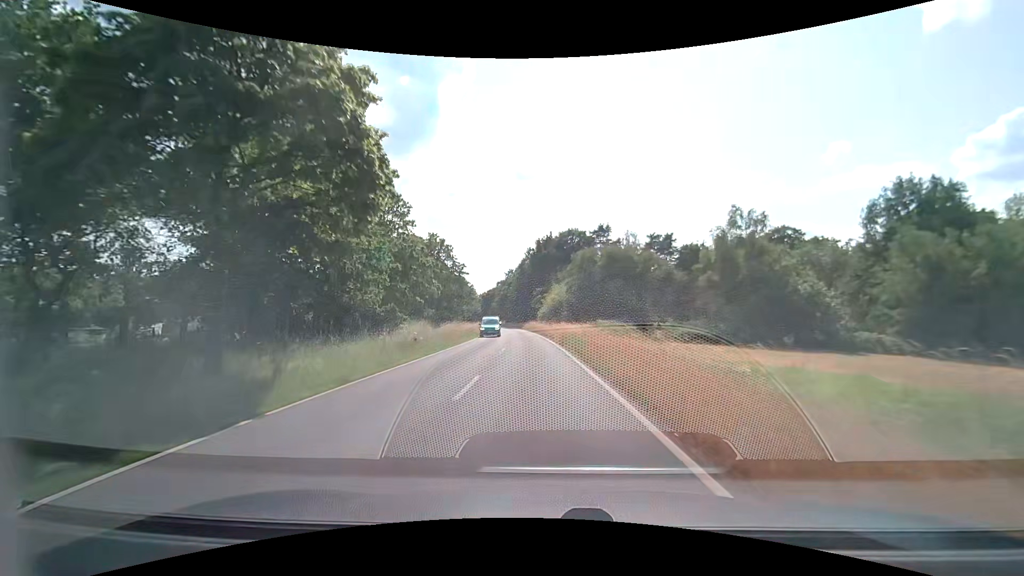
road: secondary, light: Day
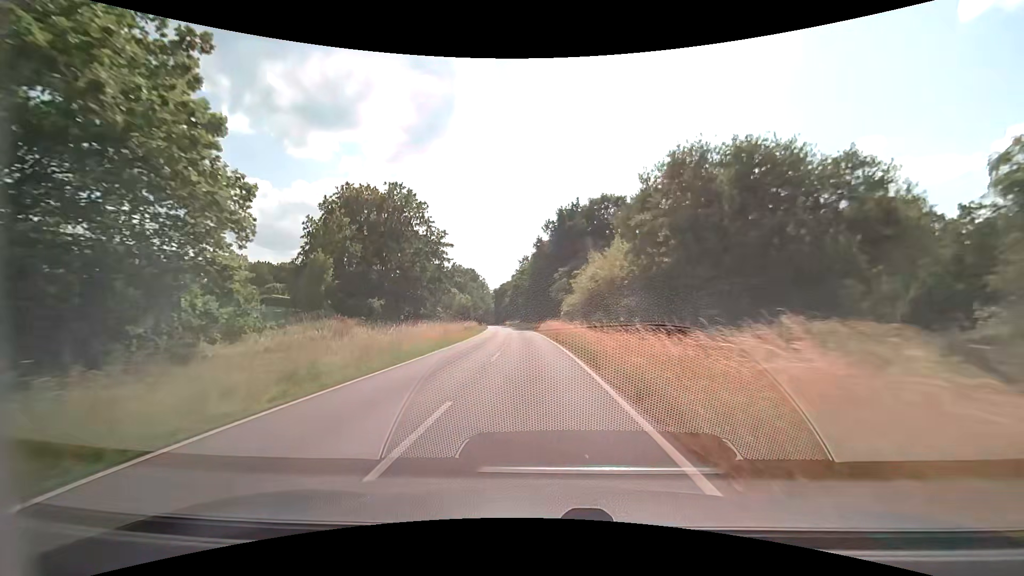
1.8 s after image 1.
(-0.4, +28.3) m; -2°
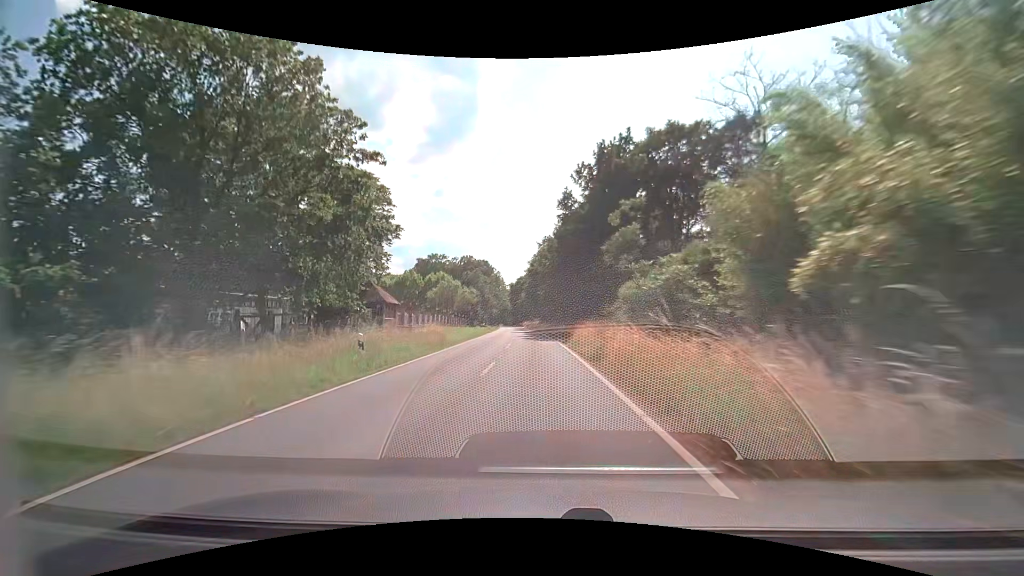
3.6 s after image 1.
(-0.7, +28.4) m; -3°
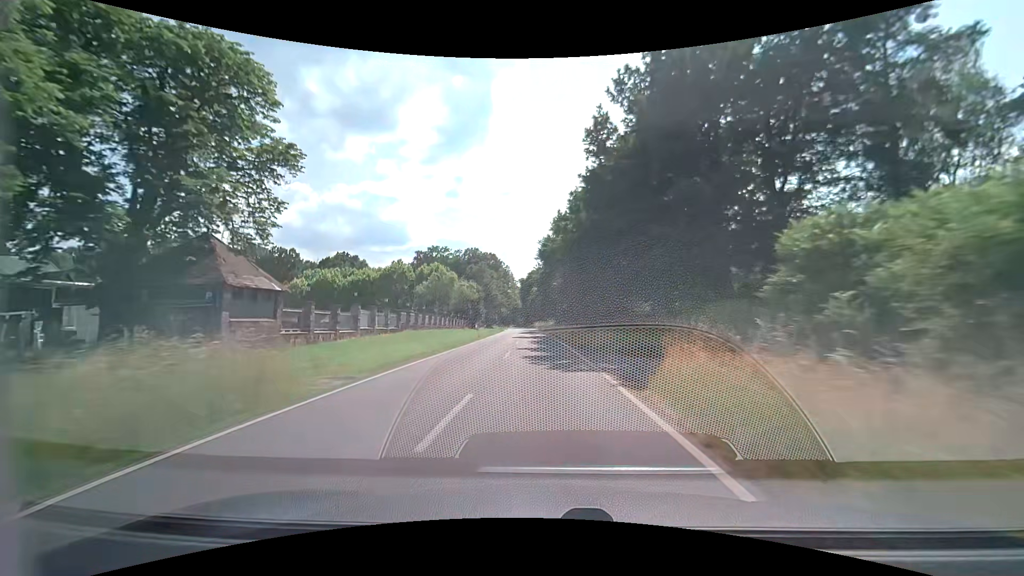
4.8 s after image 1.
(-0.1, +18.9) m; 0°
(0, +10) (0, +20) (-1, +30) (-1, +40) (-2, +50) (-2, +60) (-3, +70) (-3, +80) (-4, +90) (-4, +100) m
